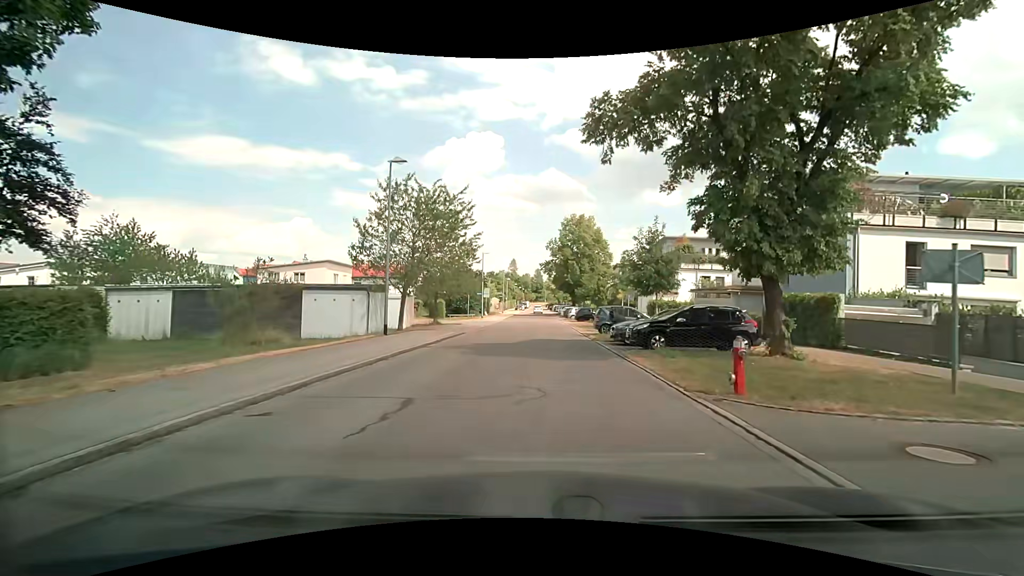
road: residential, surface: asphalt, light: Day
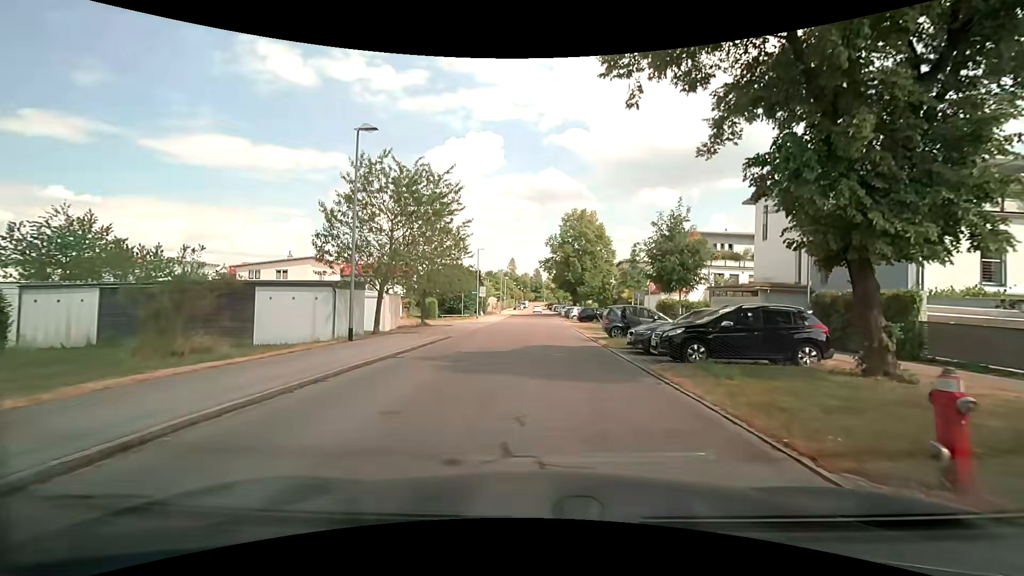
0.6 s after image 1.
(0.0, +4.0) m; 0°
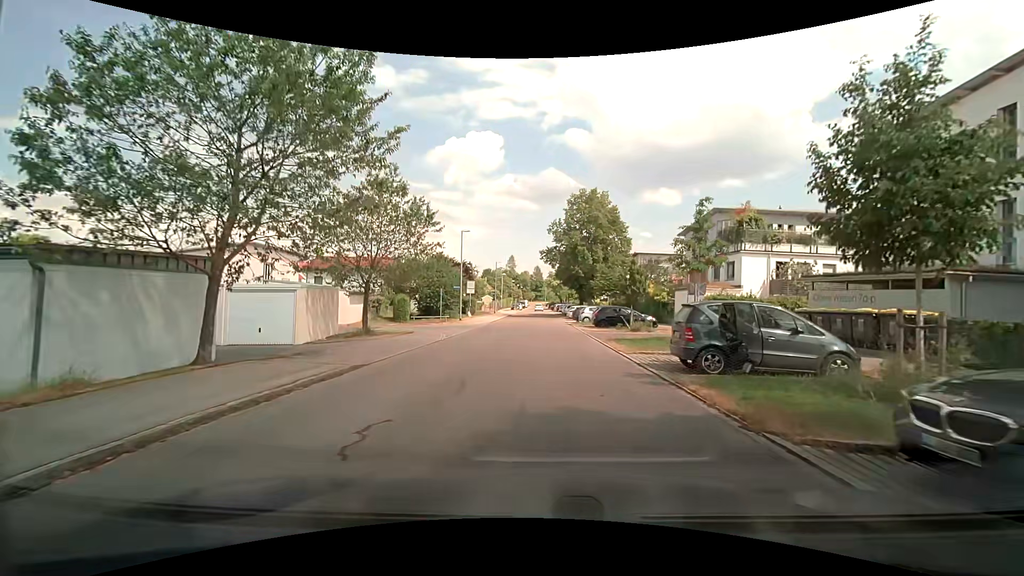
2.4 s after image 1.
(0.0, +12.1) m; 0°
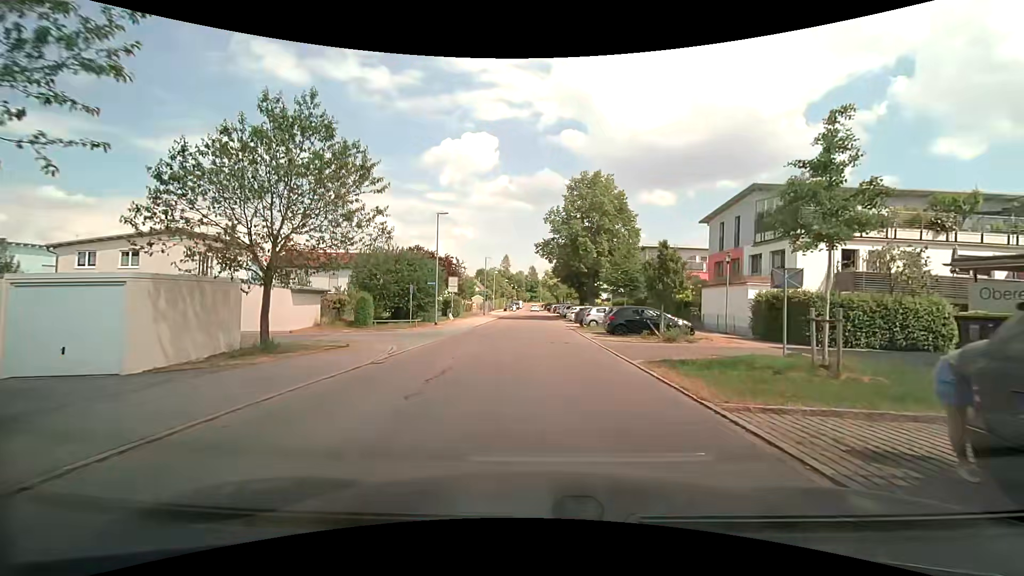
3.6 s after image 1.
(+0.1, +8.3) m; +1°
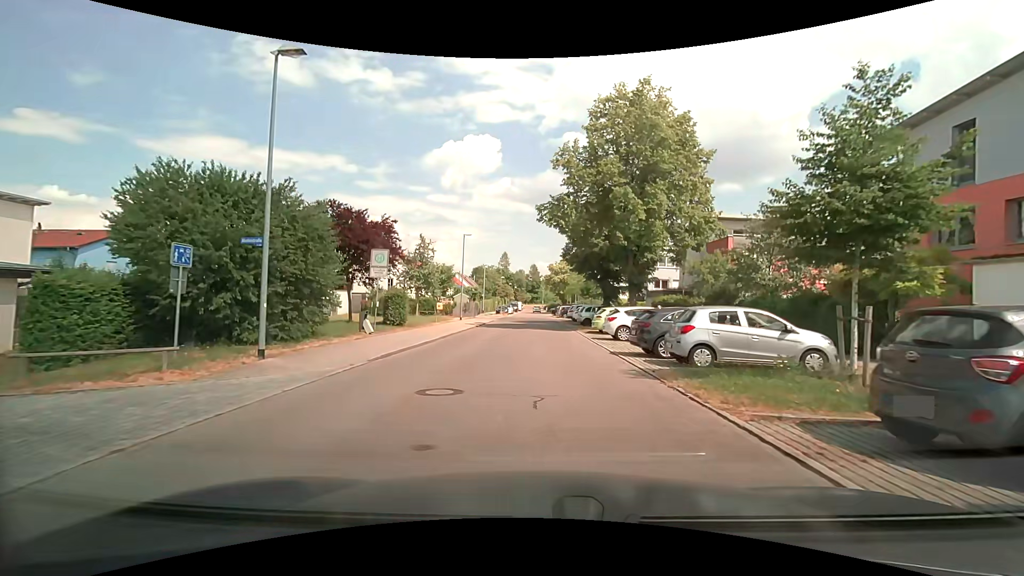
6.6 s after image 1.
(-0.1, +21.5) m; 0°
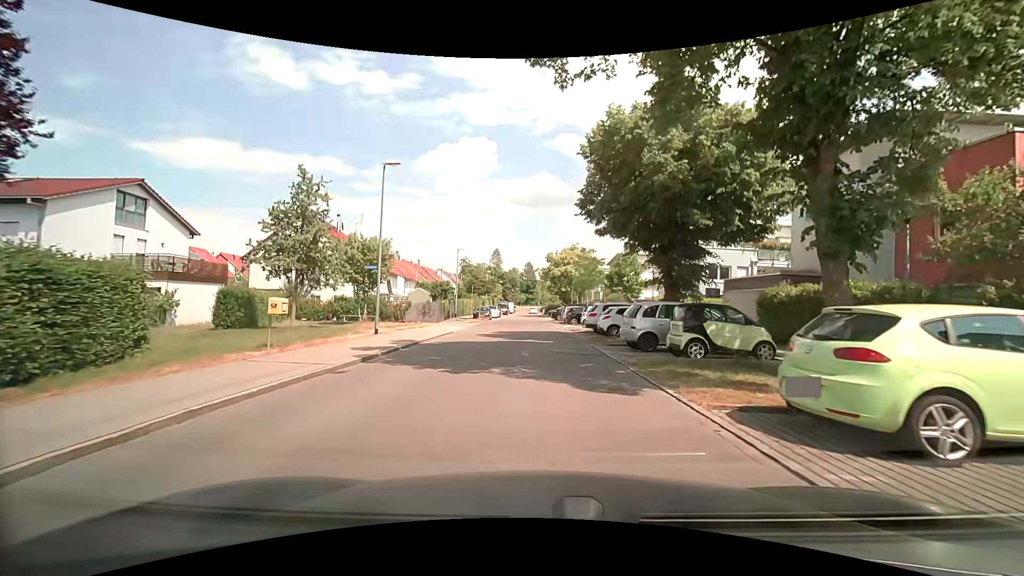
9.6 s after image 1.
(+0.1, +22.2) m; 0°
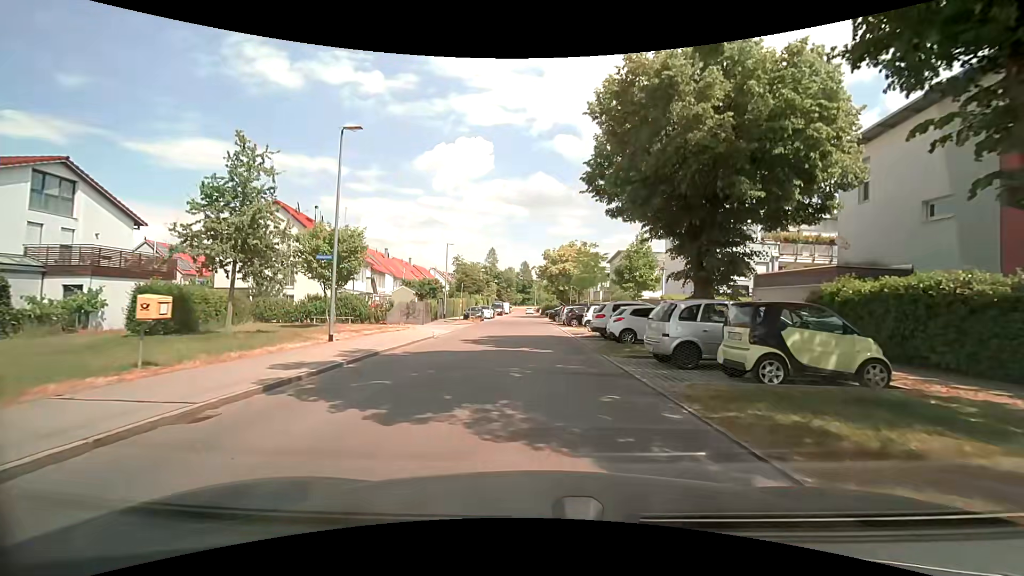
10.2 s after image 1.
(0.0, +4.5) m; +1°
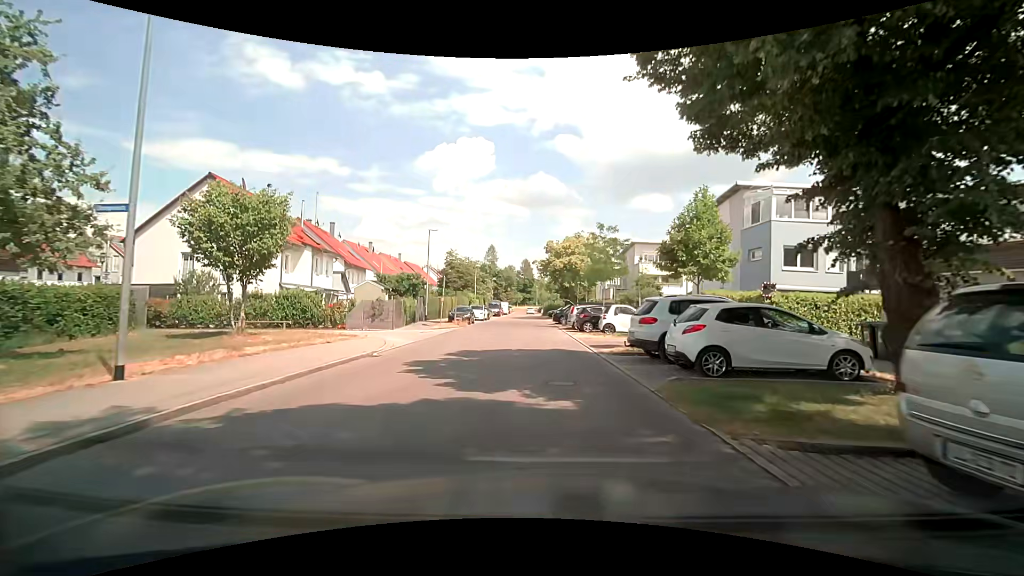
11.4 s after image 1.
(0.0, +9.0) m; +1°
(0, +10) (-1, +20) (-1, +30) (-1, +40) (-2, +50) (-2, +60) (-2, +70) (-3, +80) (-3, +90) (-3, +100) m
